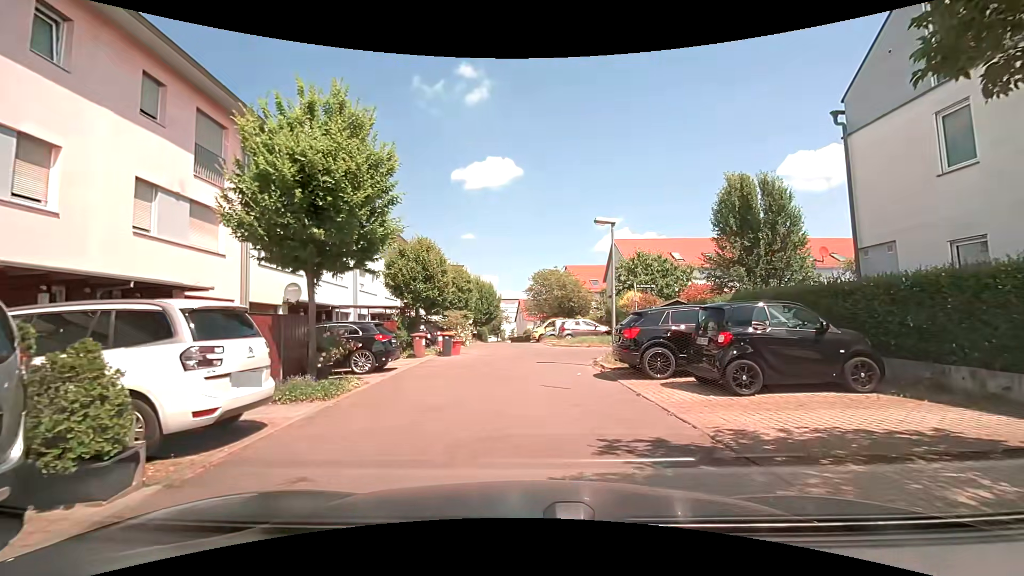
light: Day
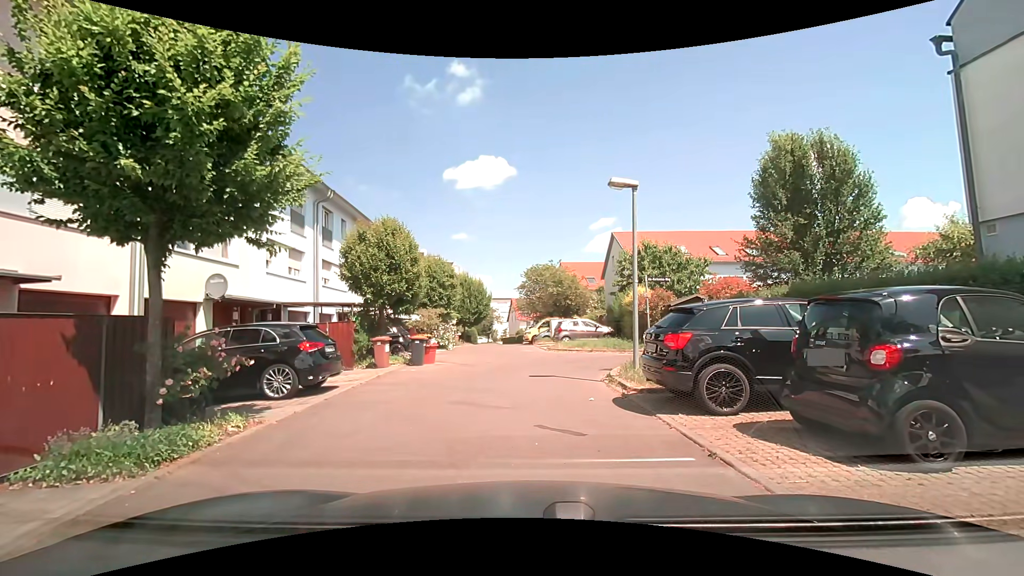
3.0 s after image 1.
(+0.1, +3.9) m; +2°
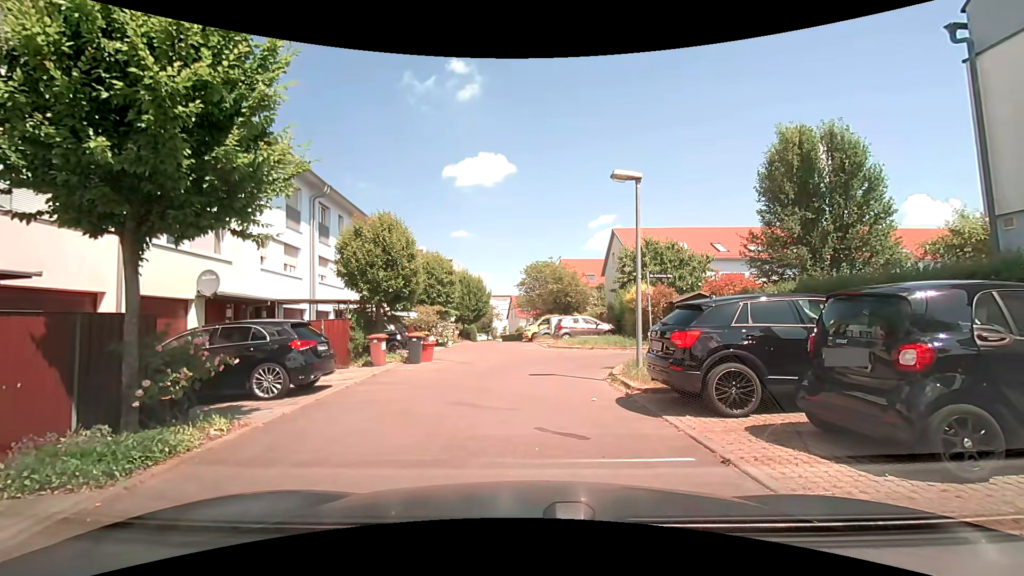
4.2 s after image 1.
(0.0, +0.3) m; 0°
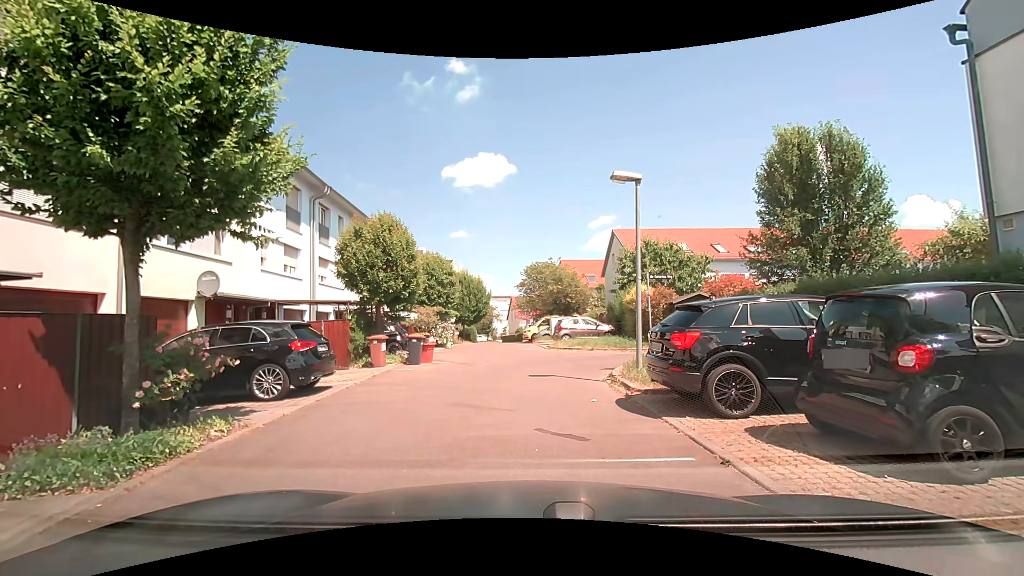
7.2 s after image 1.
(0.0, +0.1) m; 0°
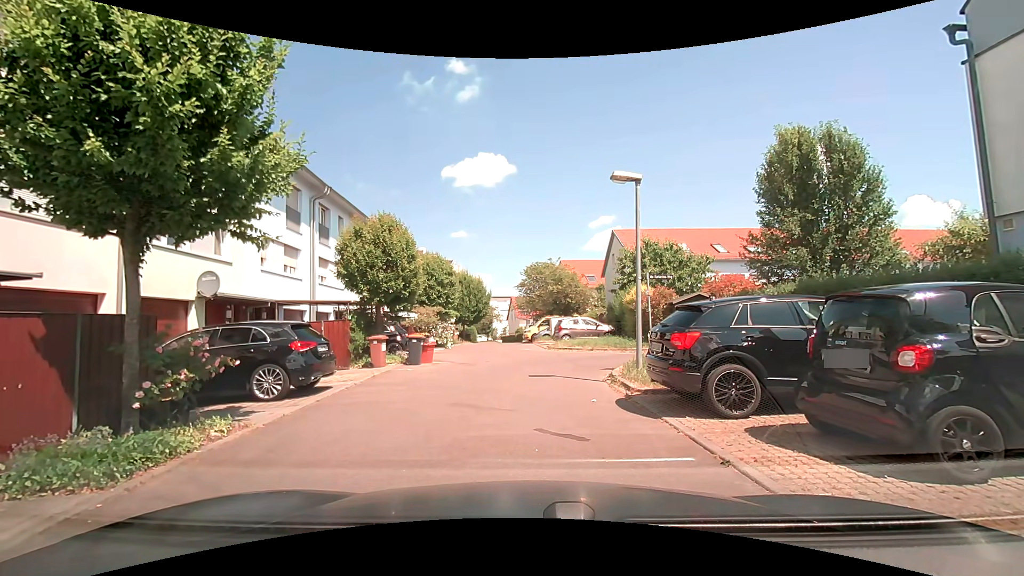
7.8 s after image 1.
(0.0, 0.0) m; 0°
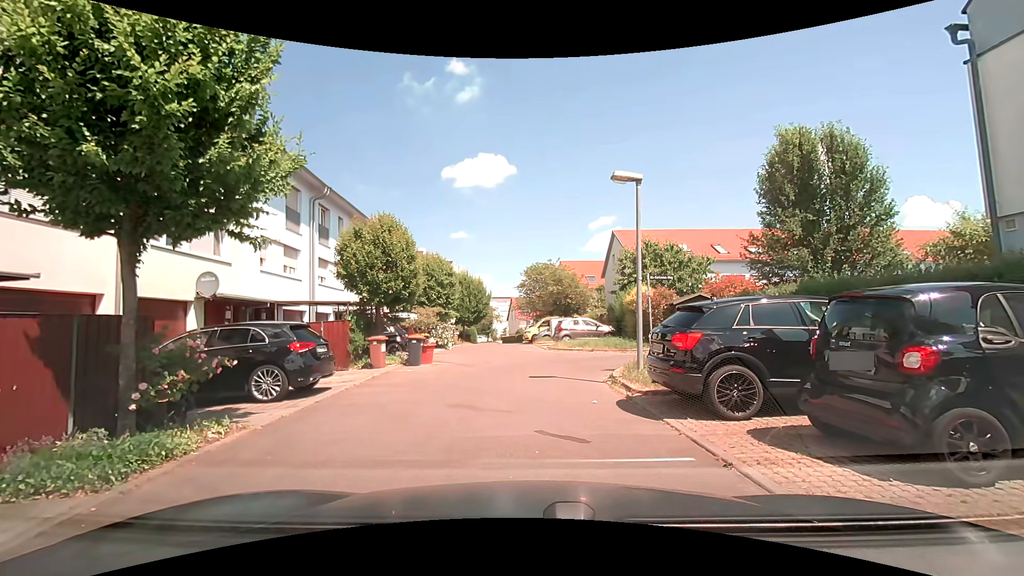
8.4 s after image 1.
(0.0, 0.0) m; 0°
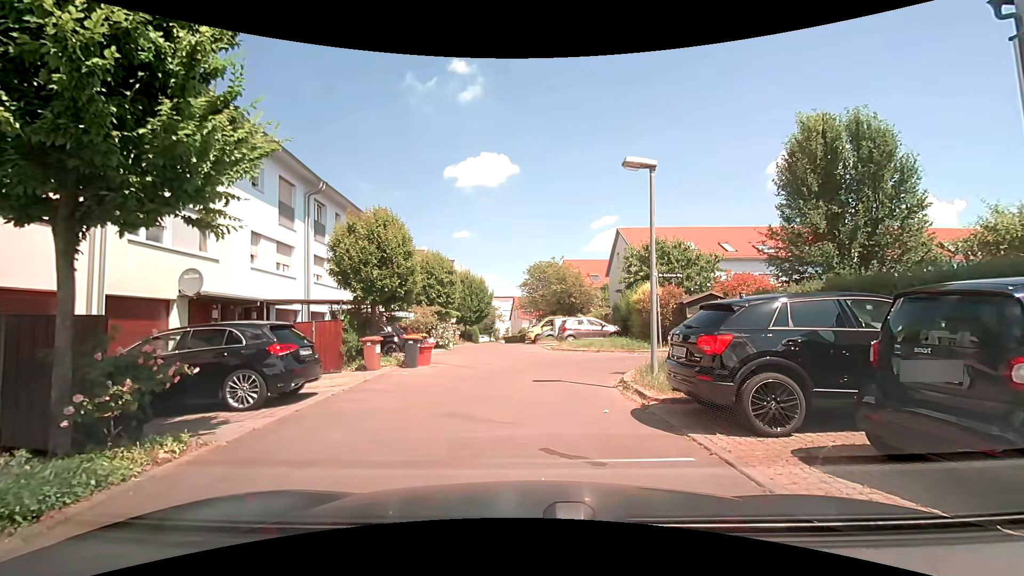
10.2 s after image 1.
(0.0, +0.8) m; 0°
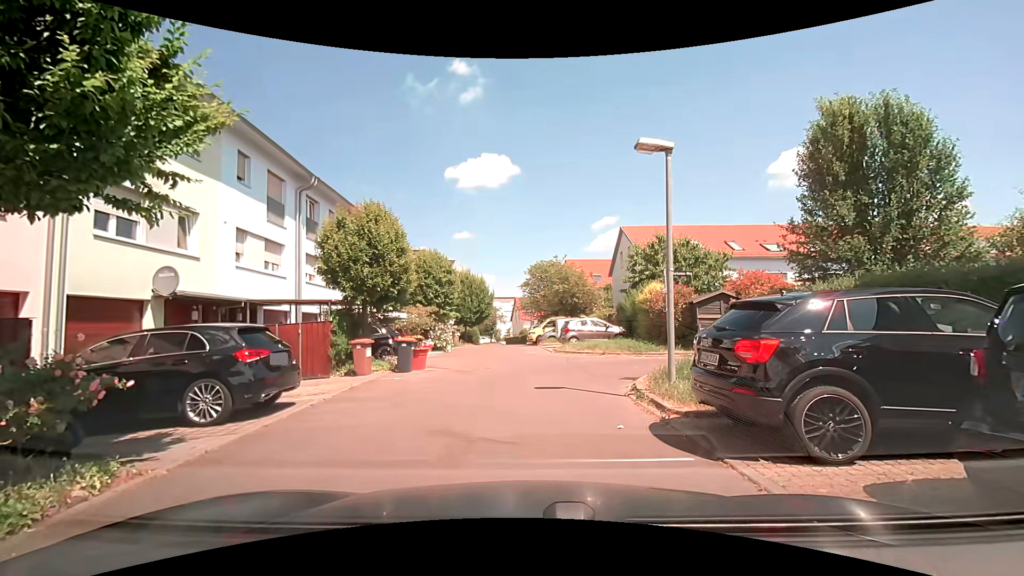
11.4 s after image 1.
(0.0, +1.0) m; 0°
